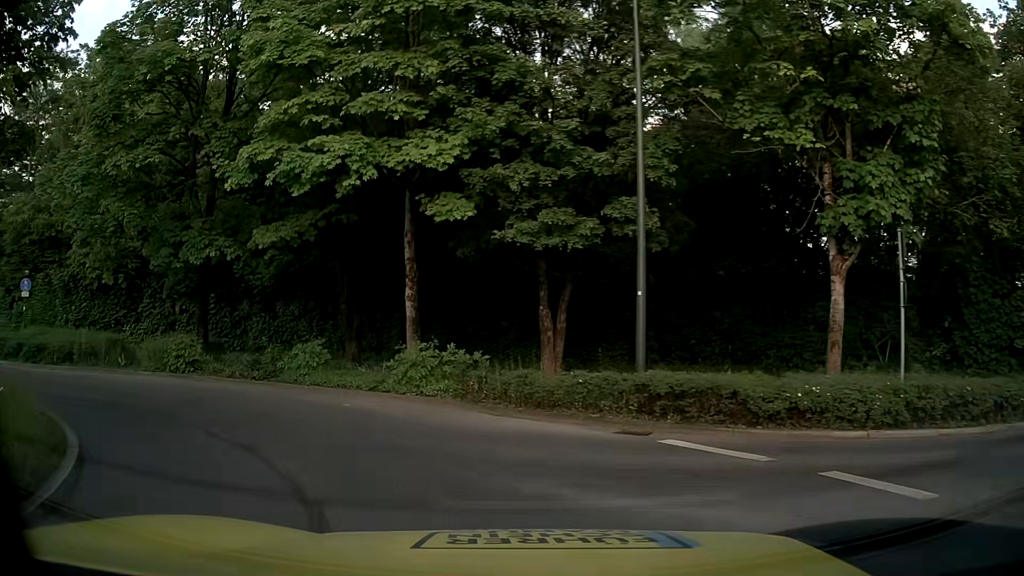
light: Day
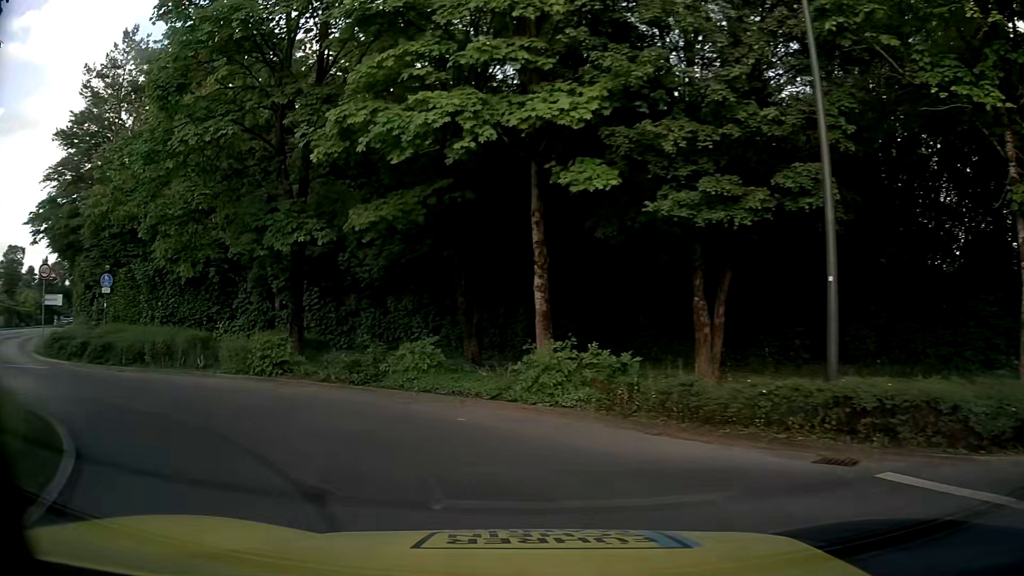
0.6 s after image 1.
(-0.2, +2.4) m; -11°
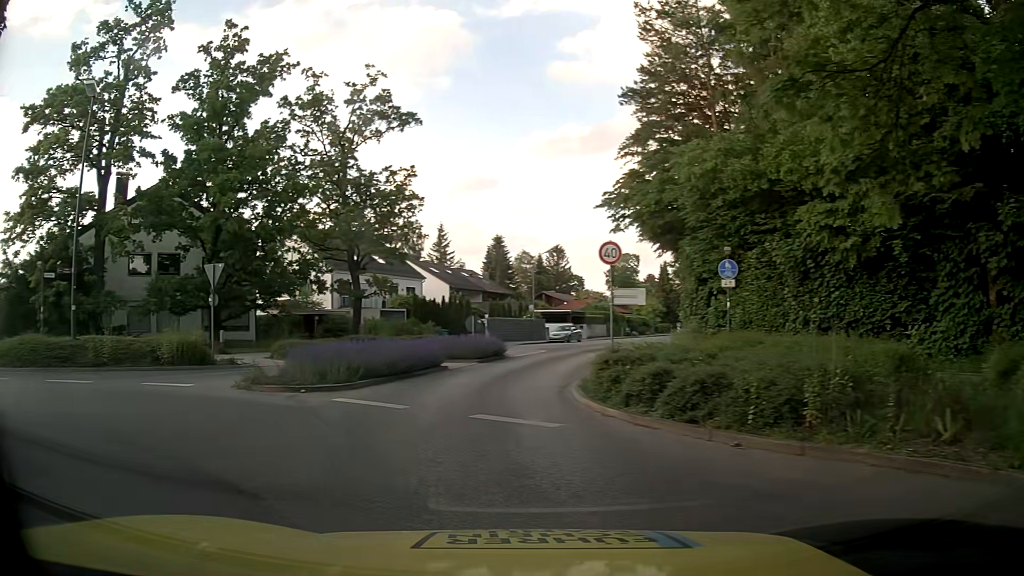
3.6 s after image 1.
(-4.1, +9.3) m; -52°
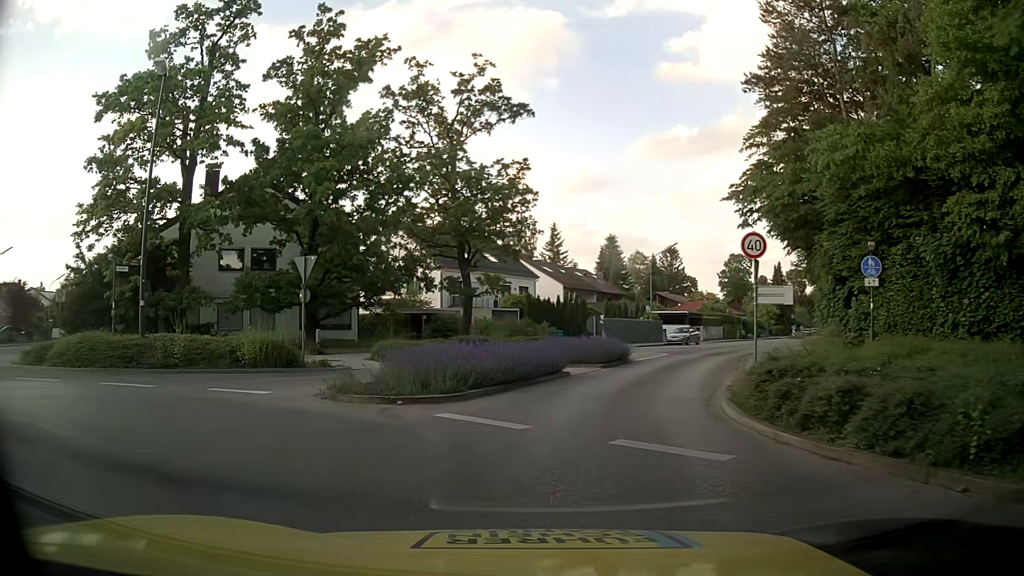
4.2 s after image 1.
(-0.3, +2.1) m; -11°
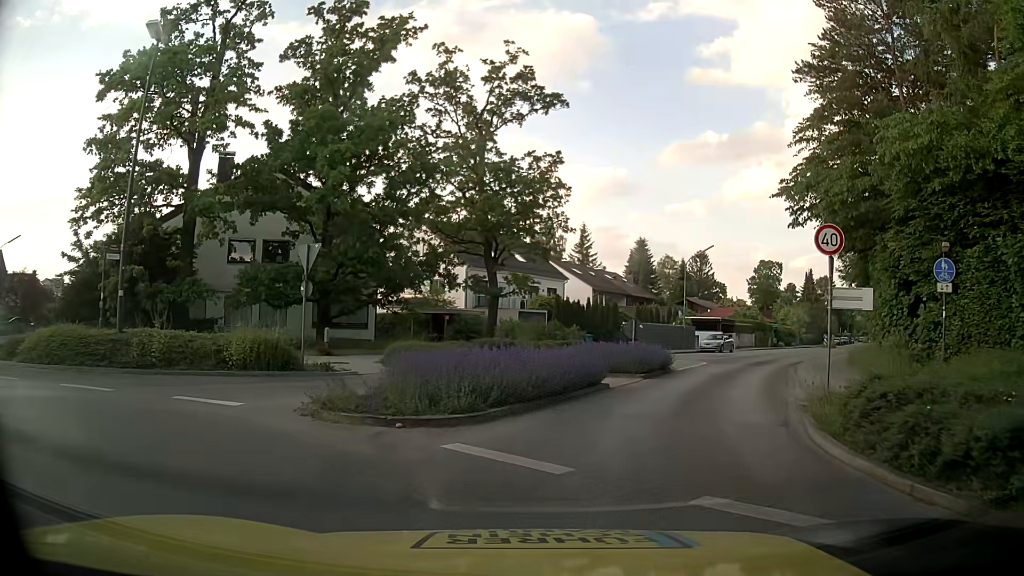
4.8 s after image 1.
(-0.1, +2.5) m; -4°
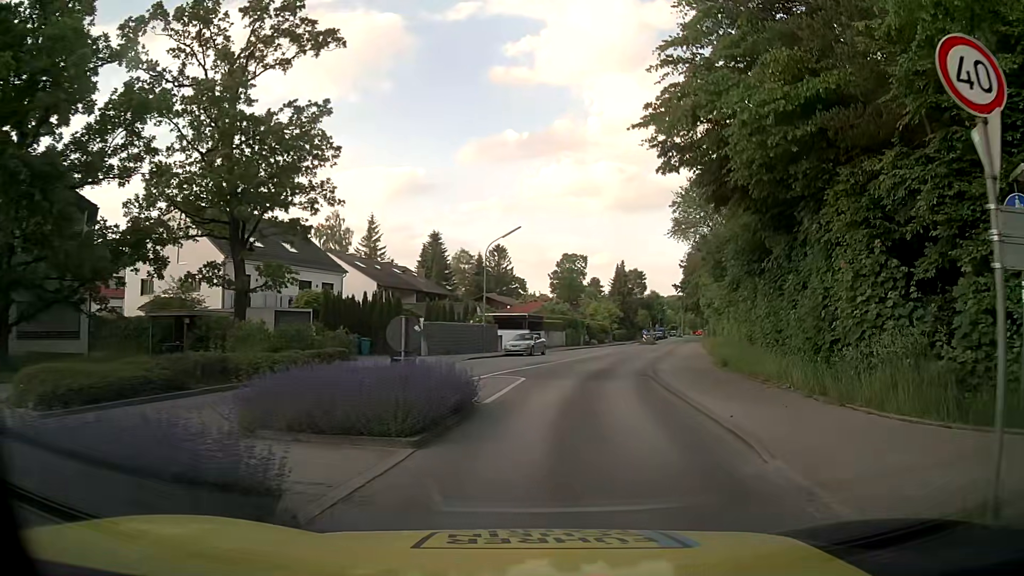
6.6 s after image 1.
(+1.3, +9.7) m; +16°
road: tertiary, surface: asphalt
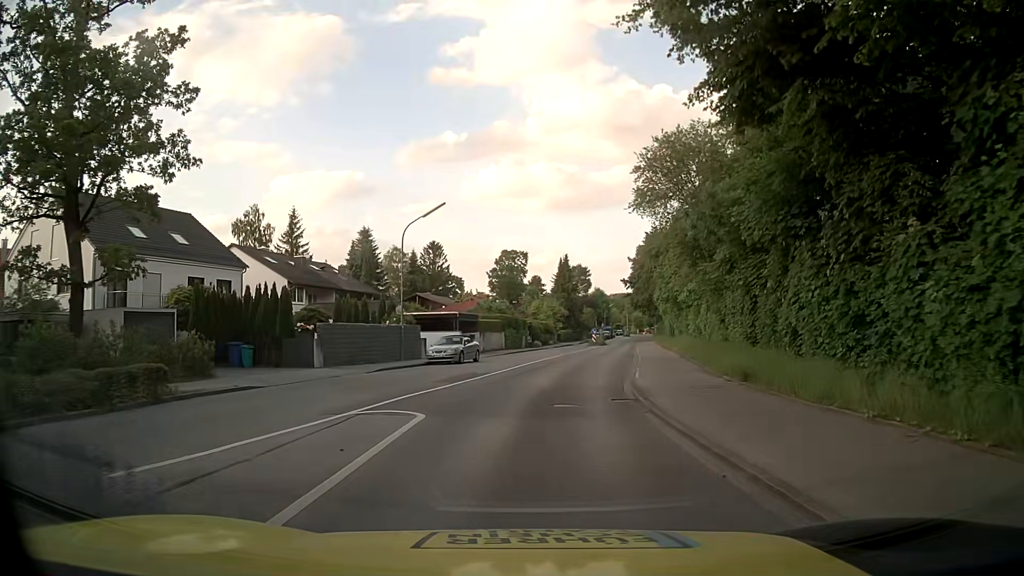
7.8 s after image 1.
(+0.8, +8.9) m; +7°
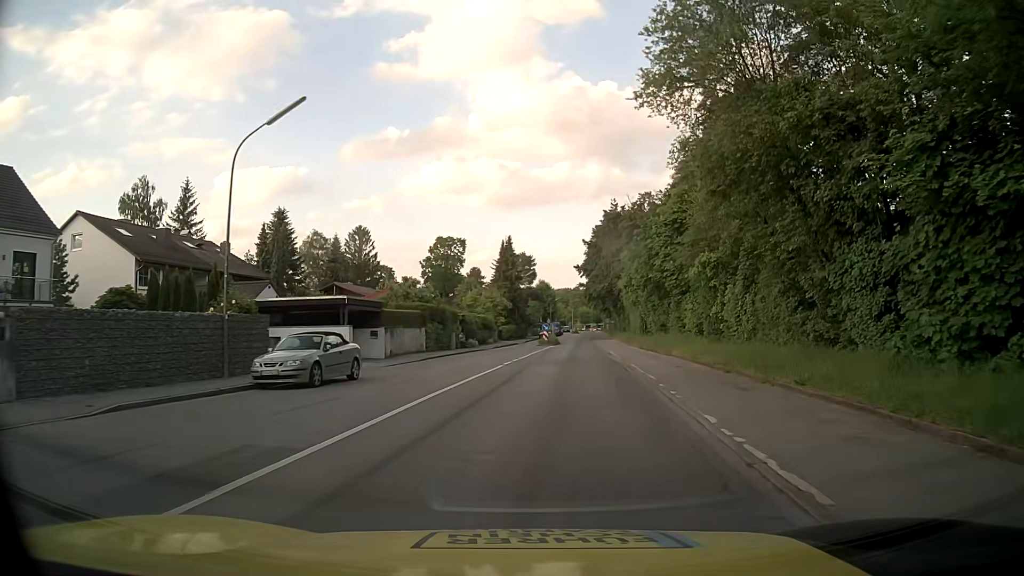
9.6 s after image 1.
(+0.5, +16.4) m; +5°
(0, +10) (+1, +20) (+2, +30) (+3, +40) (+3, +50) (+4, +60) (+5, +70) (+6, +80) (+7, +90) (+8, +100) m
